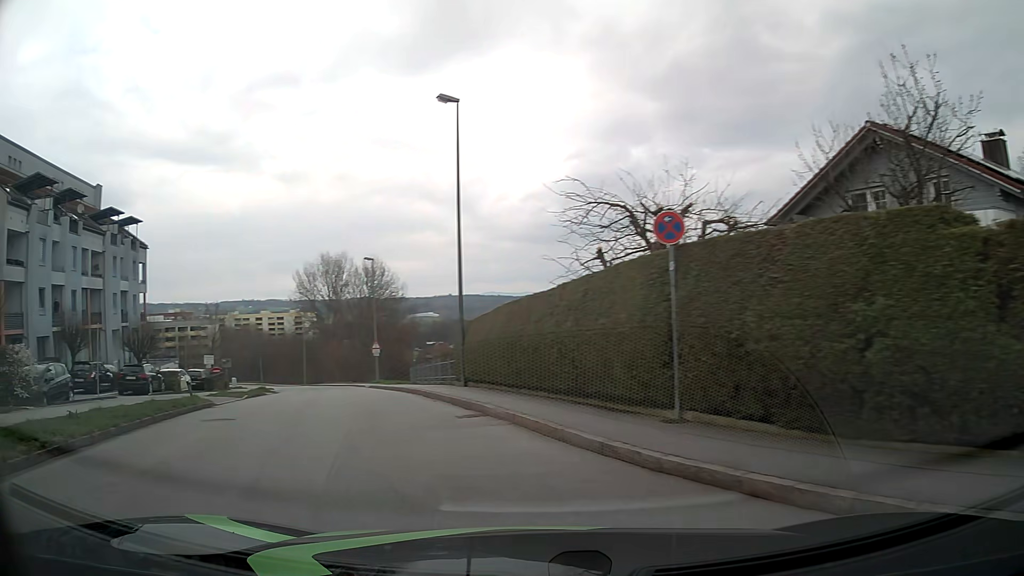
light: Day
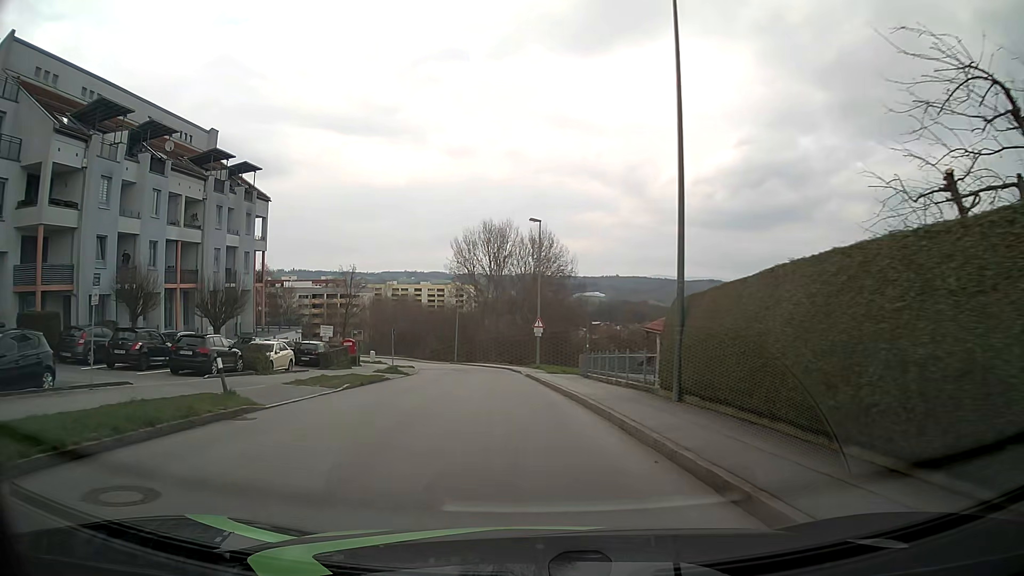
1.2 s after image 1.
(-1.7, +9.0) m; -15°
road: residential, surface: asphalt
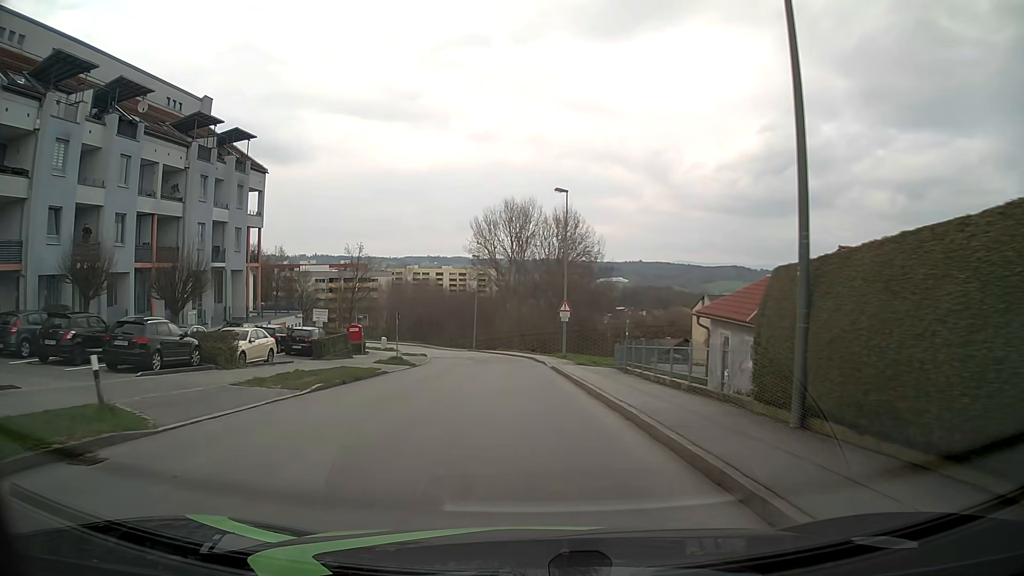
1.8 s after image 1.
(-0.1, +5.4) m; -2°
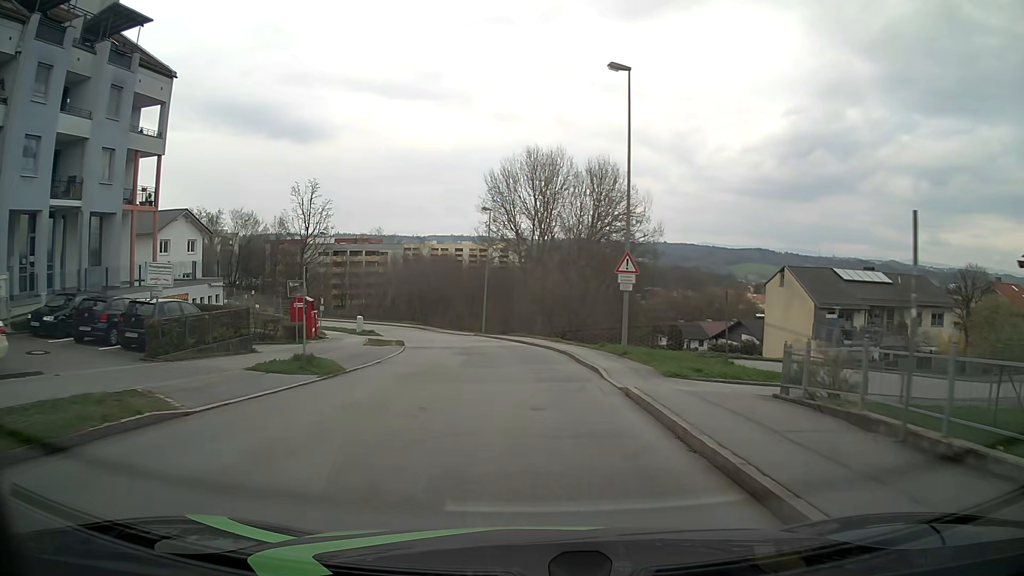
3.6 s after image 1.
(-0.3, +17.4) m; -1°
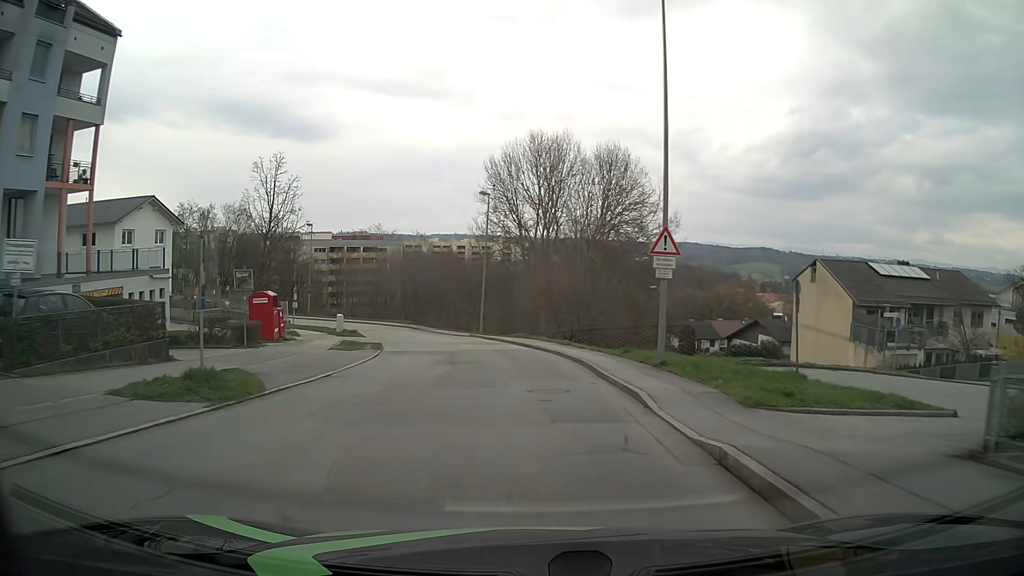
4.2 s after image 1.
(-0.1, +6.0) m; -1°
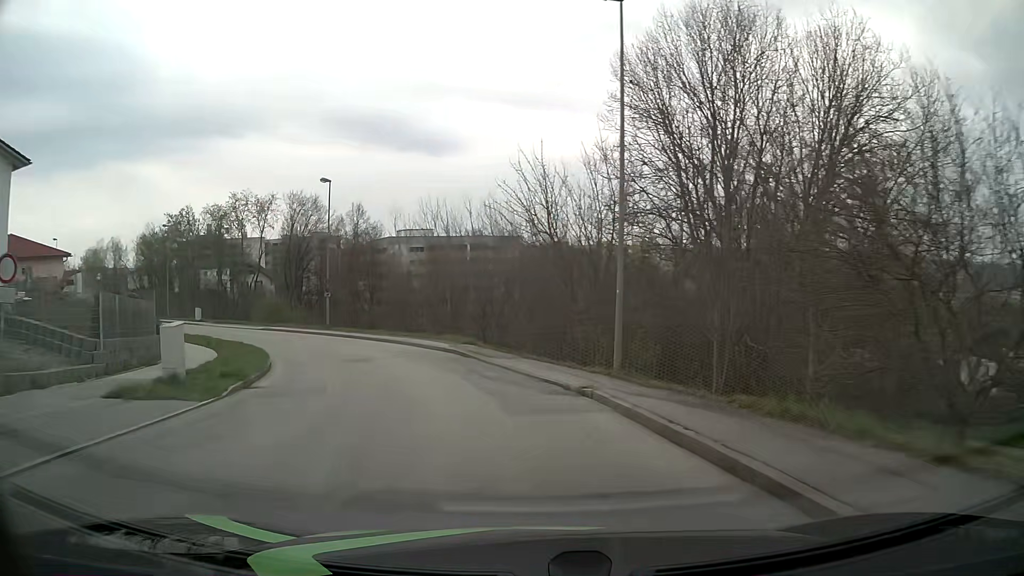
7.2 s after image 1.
(-1.8, +30.3) m; -11°
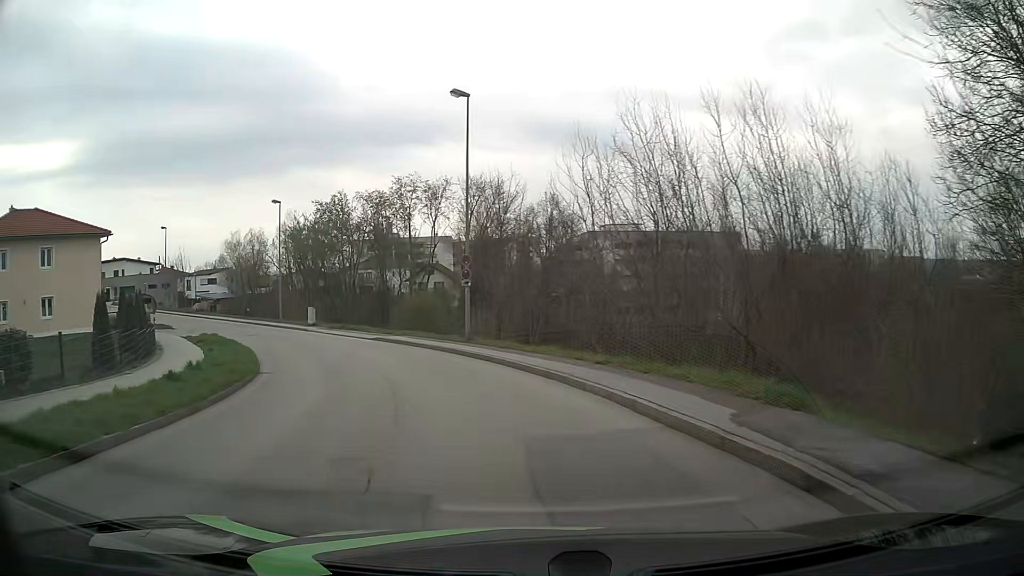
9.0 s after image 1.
(-2.7, +18.8) m; -18°
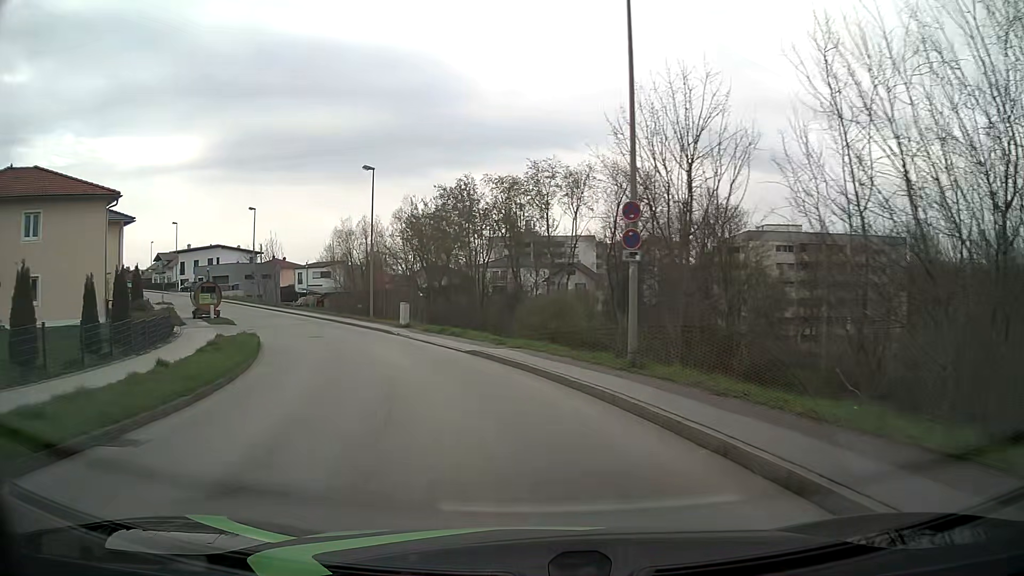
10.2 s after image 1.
(-1.3, +12.6) m; -11°
(-1, +10) (-3, +20) (-7, +29) (-12, +38) (-17, +46) (-23, +54) (-29, +62) (-36, +69) (-44, +76) (-52, +82) m
